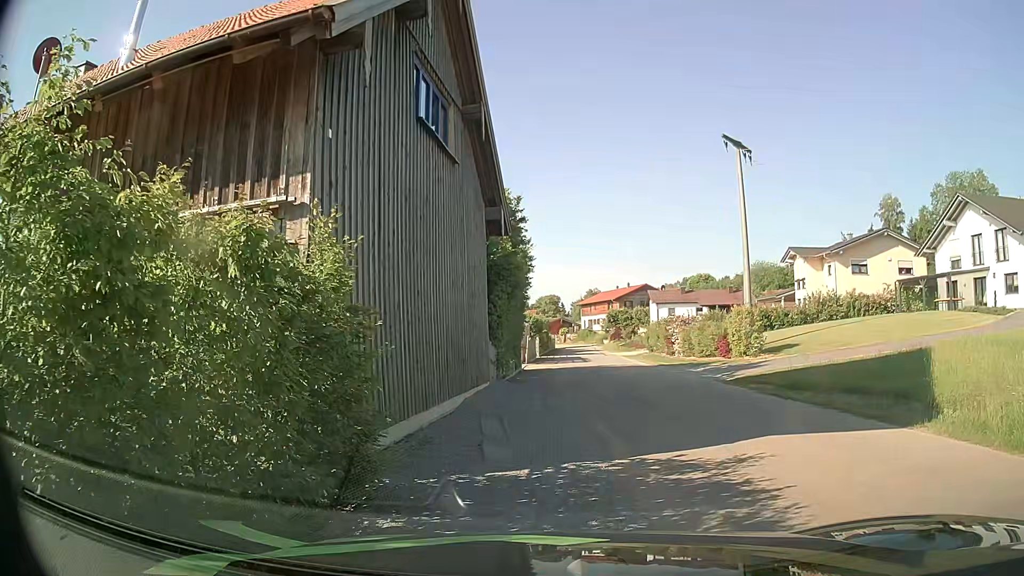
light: Day
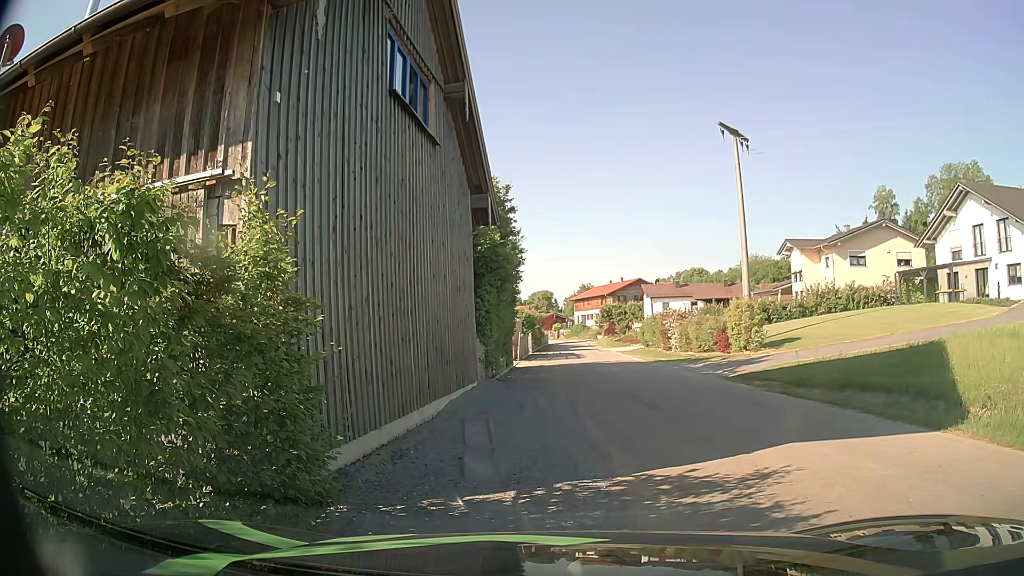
(0.0, +1.1) m; 0°
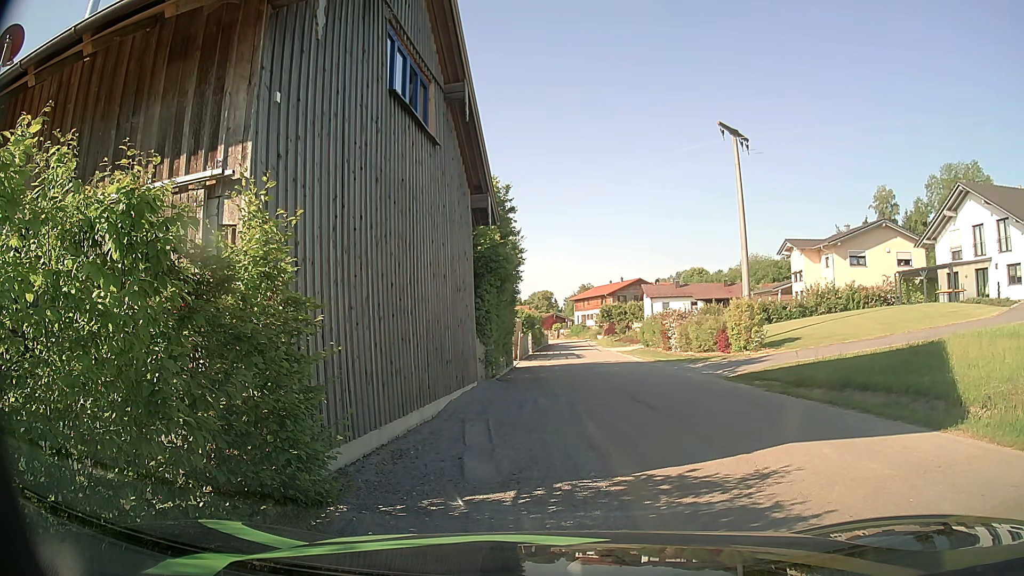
(0.0, 0.0) m; 0°
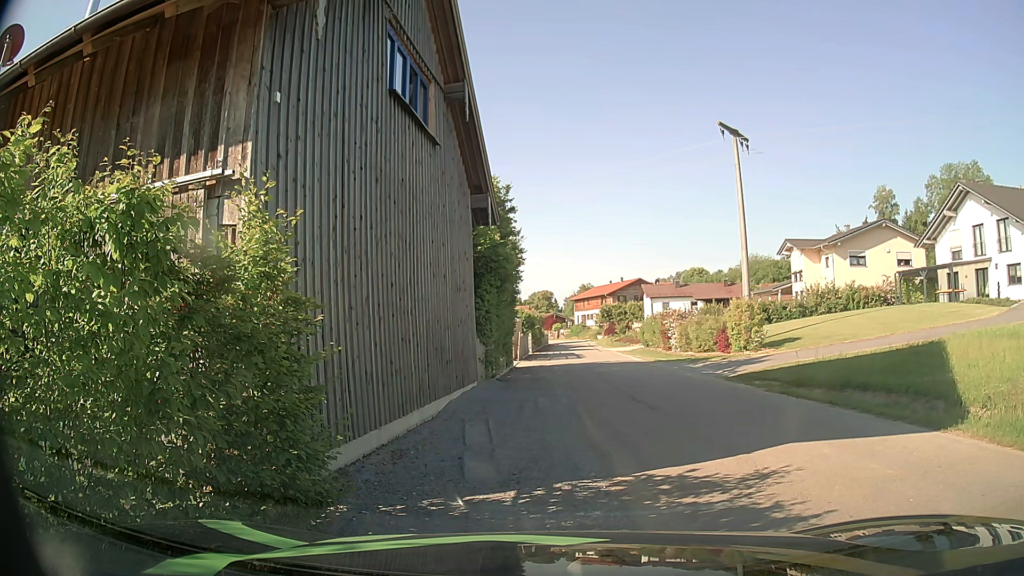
(0.0, 0.0) m; 0°
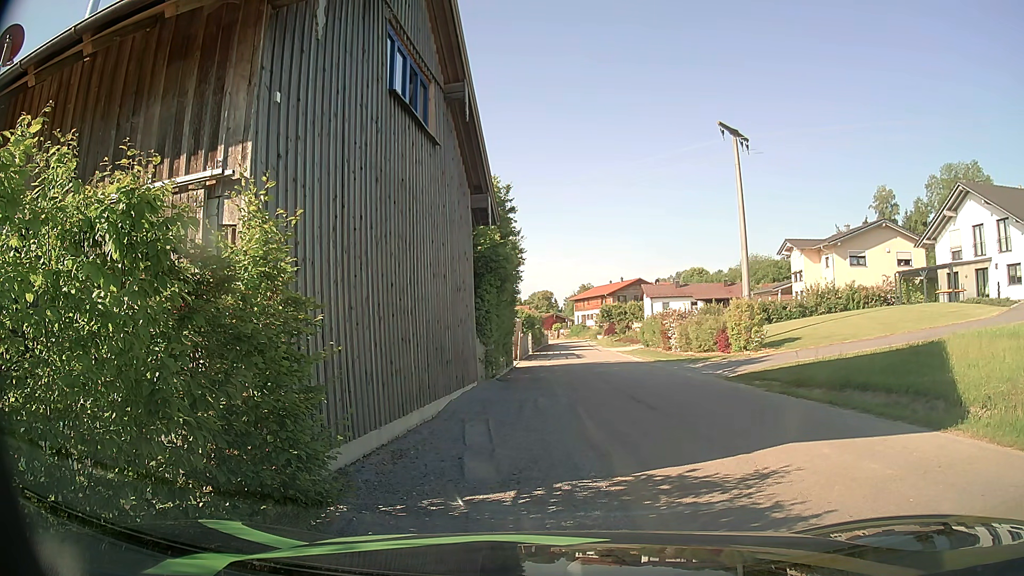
(0.0, 0.0) m; 0°
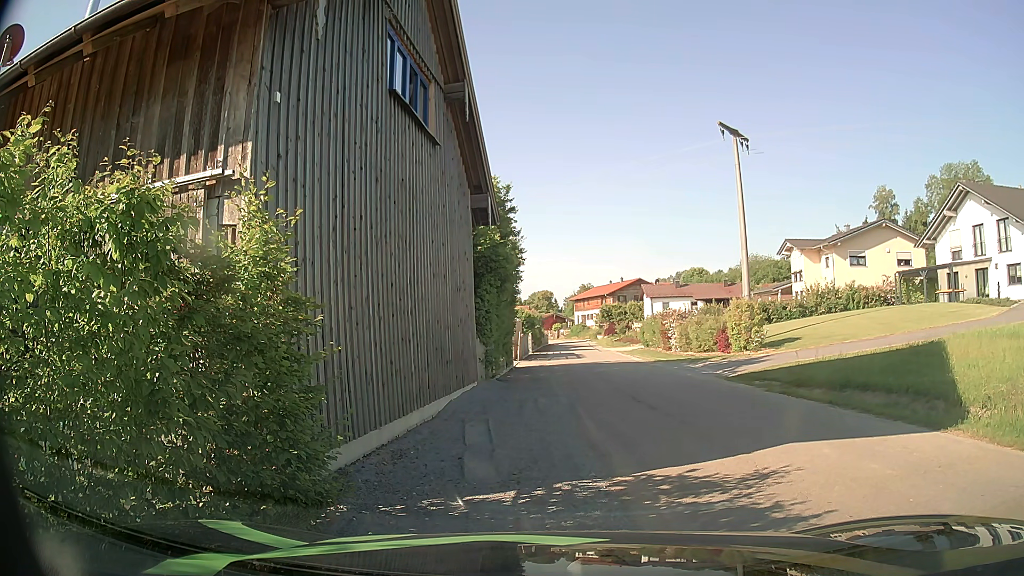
(0.0, 0.0) m; 0°
